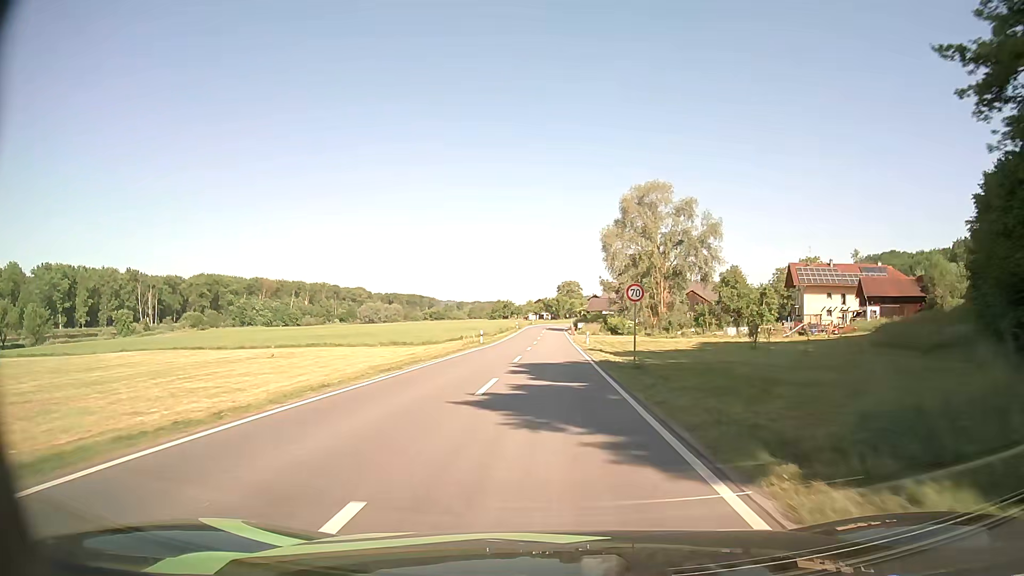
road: secondary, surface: asphalt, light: Day
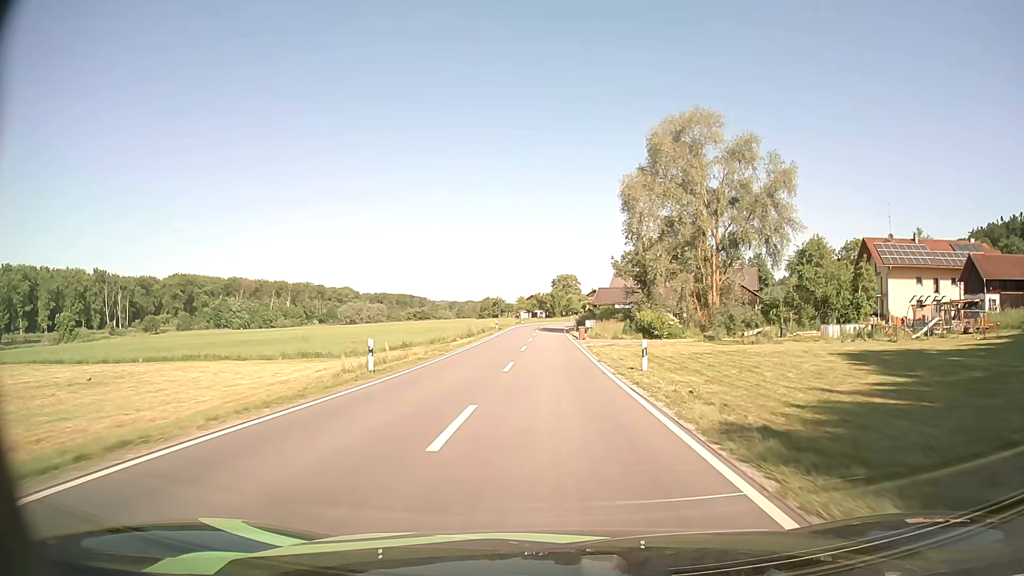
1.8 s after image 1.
(0.0, +29.7) m; +1°
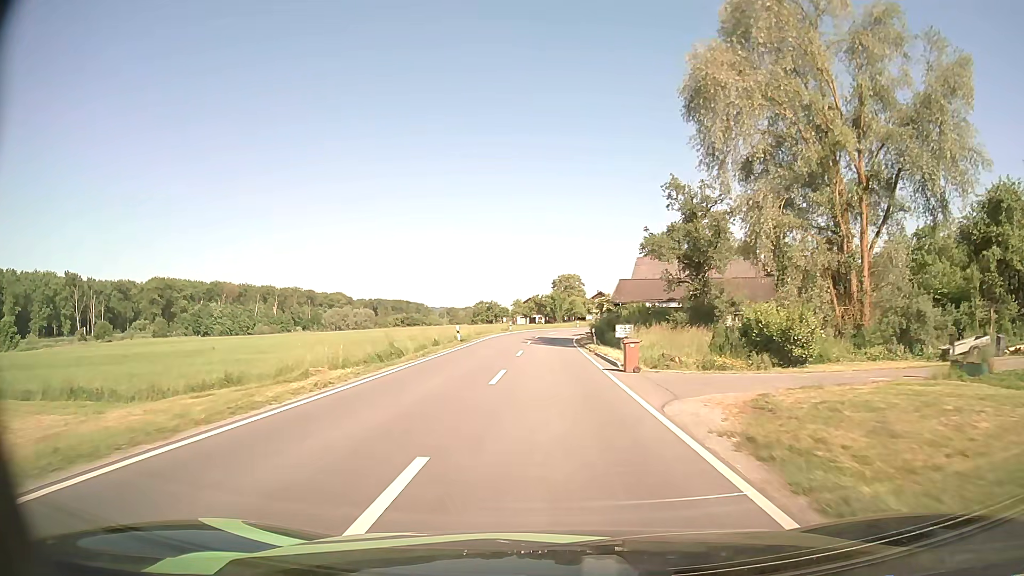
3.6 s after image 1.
(0.0, +28.3) m; 0°
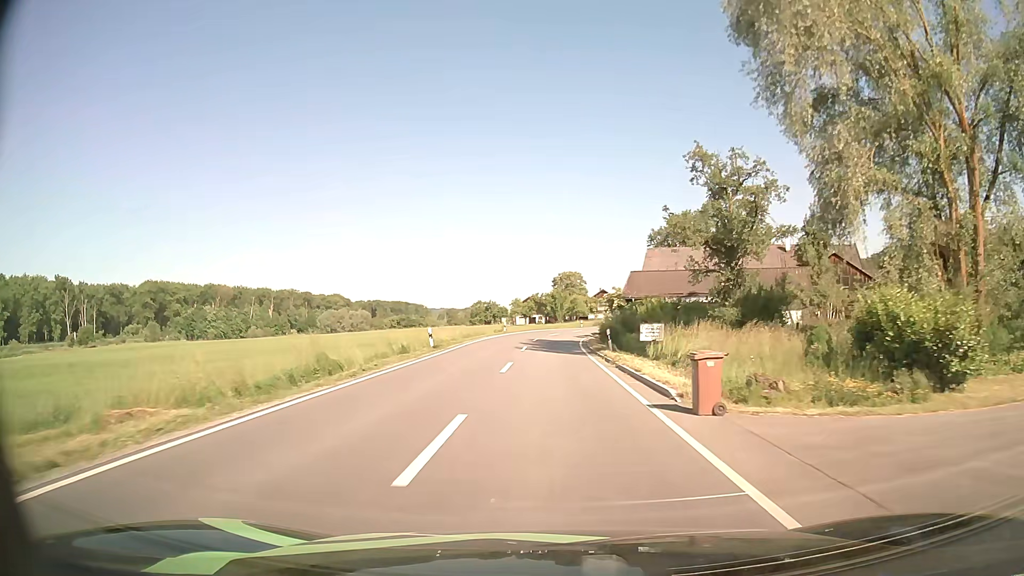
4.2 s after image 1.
(0.0, +9.1) m; 0°
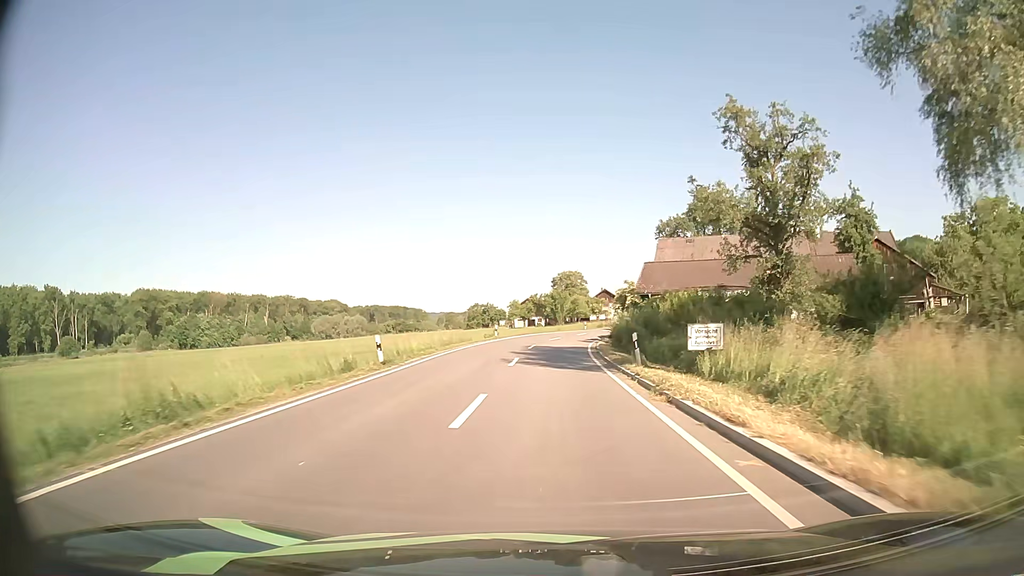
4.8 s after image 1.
(0.0, +8.9) m; 0°
